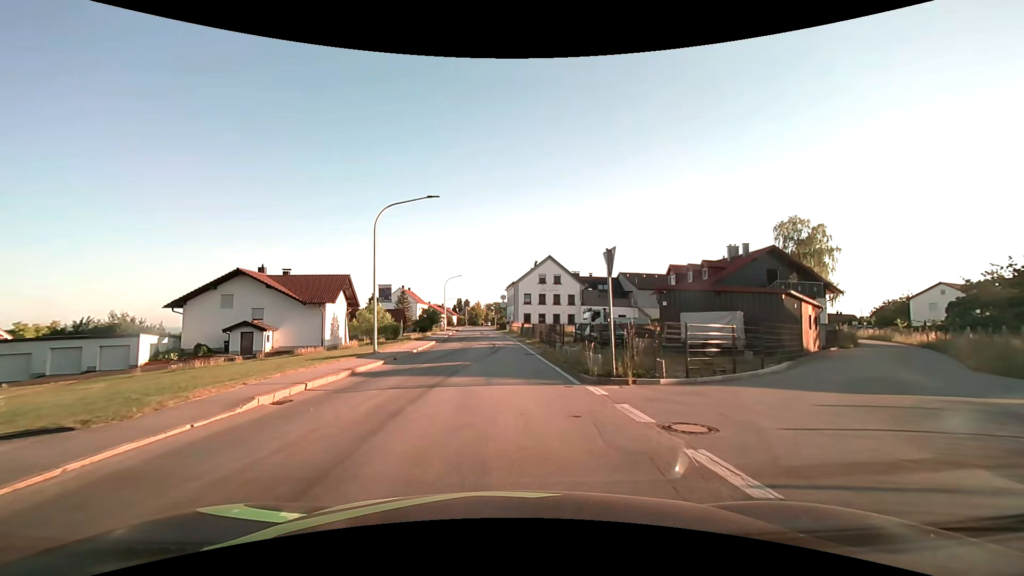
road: secondary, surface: asphalt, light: Day
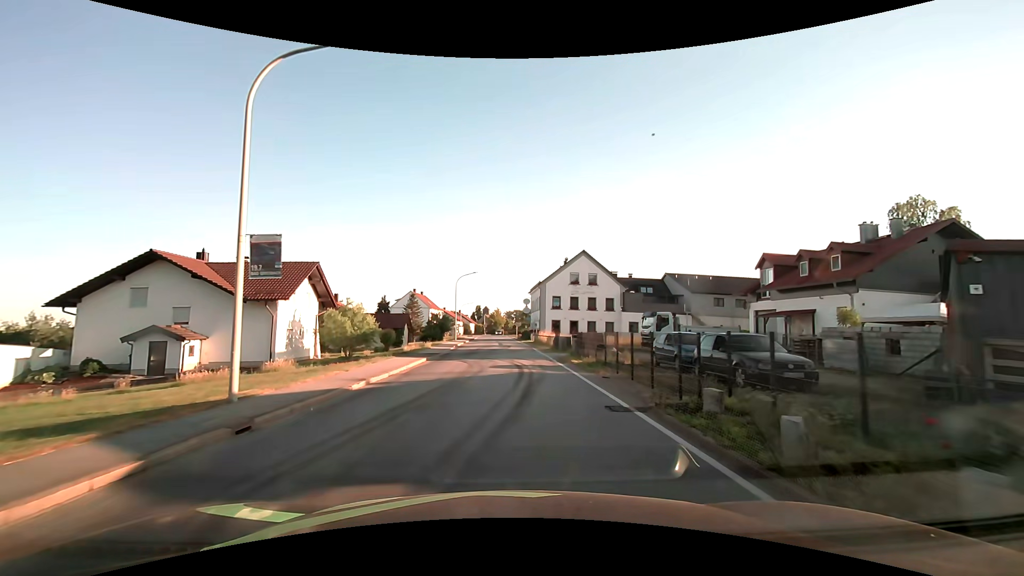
(-0.5, +14.0) m; -2°
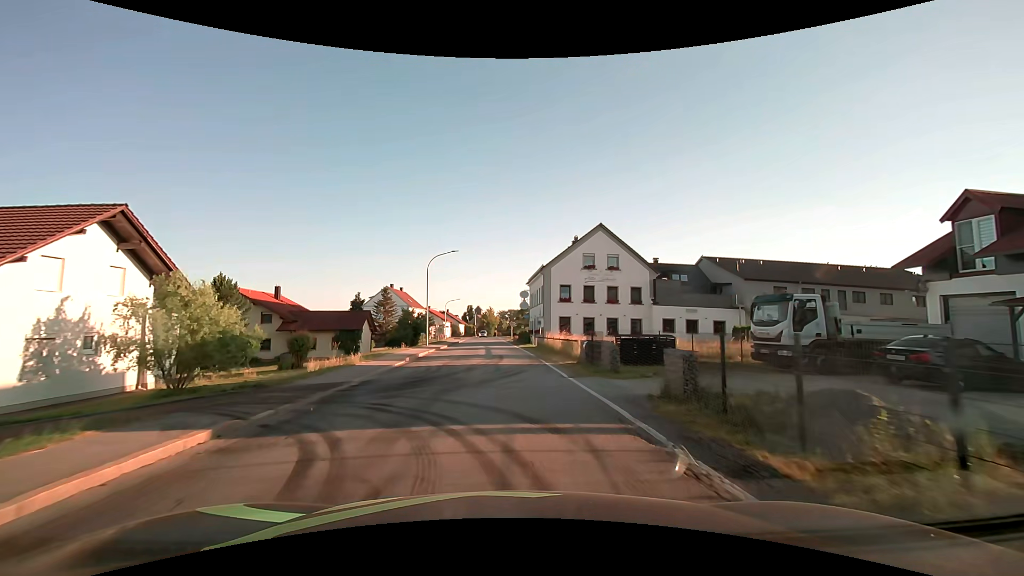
(+0.1, +17.0) m; 0°
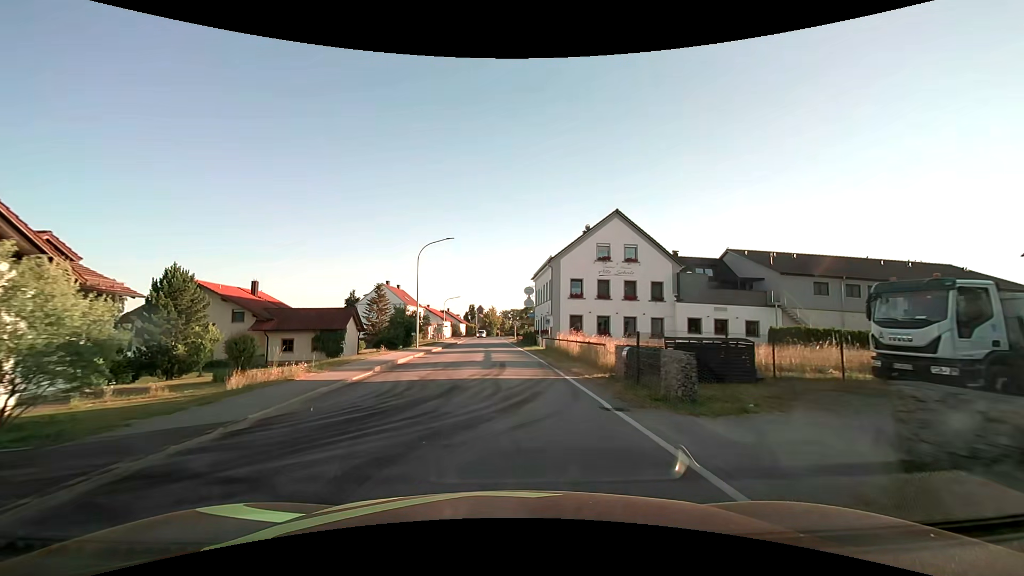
(0.0, +6.0) m; 0°
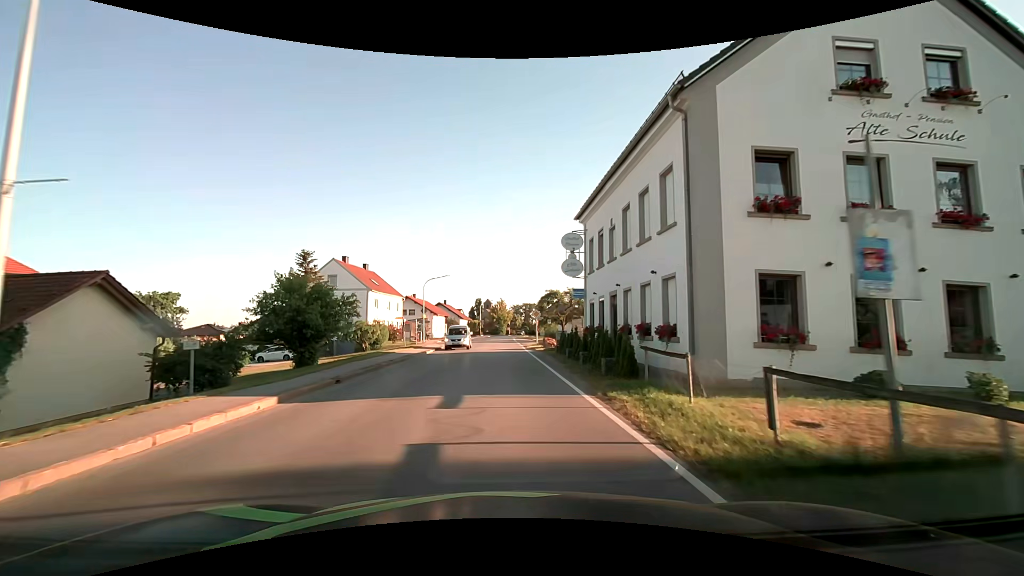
(-0.4, +31.1) m; -2°
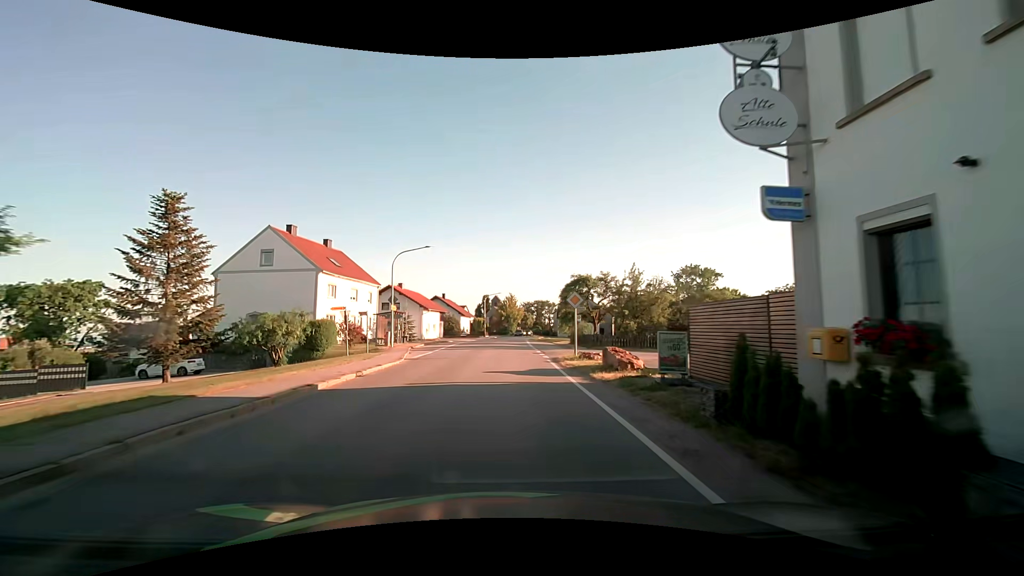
(-0.1, +19.3) m; -2°
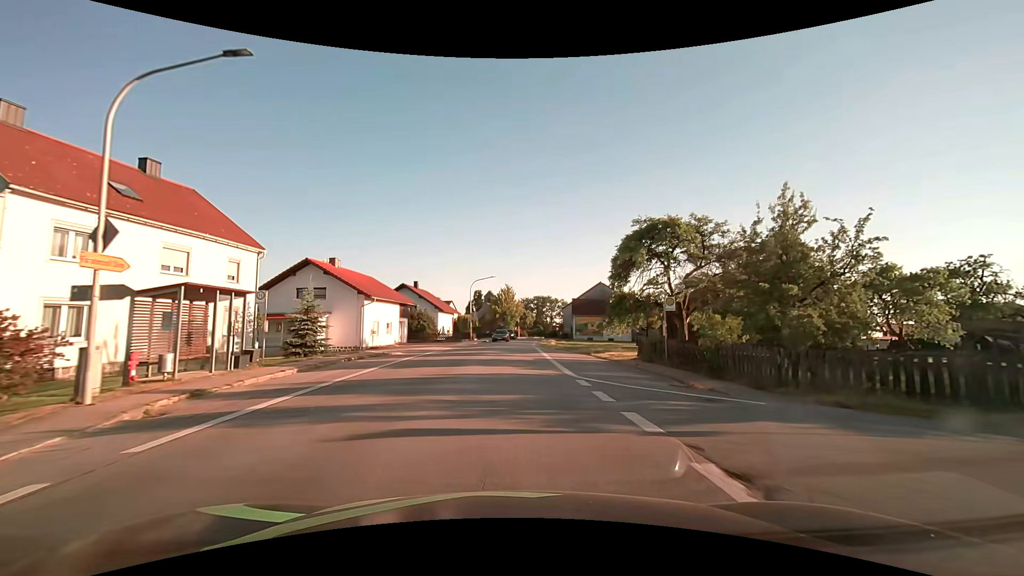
(+0.3, +26.3) m; +2°
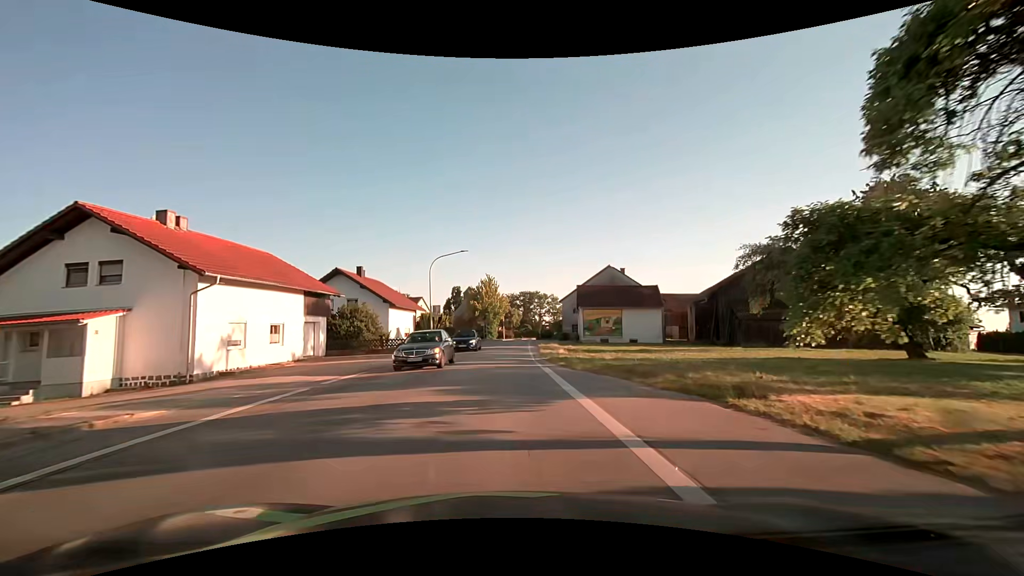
(+0.3, +19.5) m; +2°
(0, +10) (0, +20) (0, +30) (0, +40) (0, +50) (+1, +60) (+1, +70) (+3, +80) (+4, +90) (+7, +99) m
